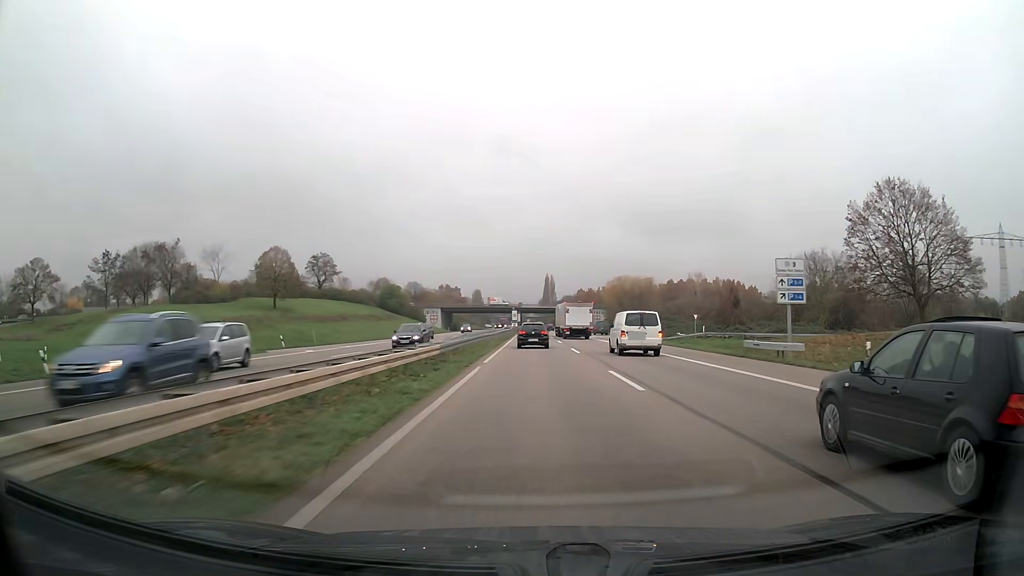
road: trunk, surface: asphalt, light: Day
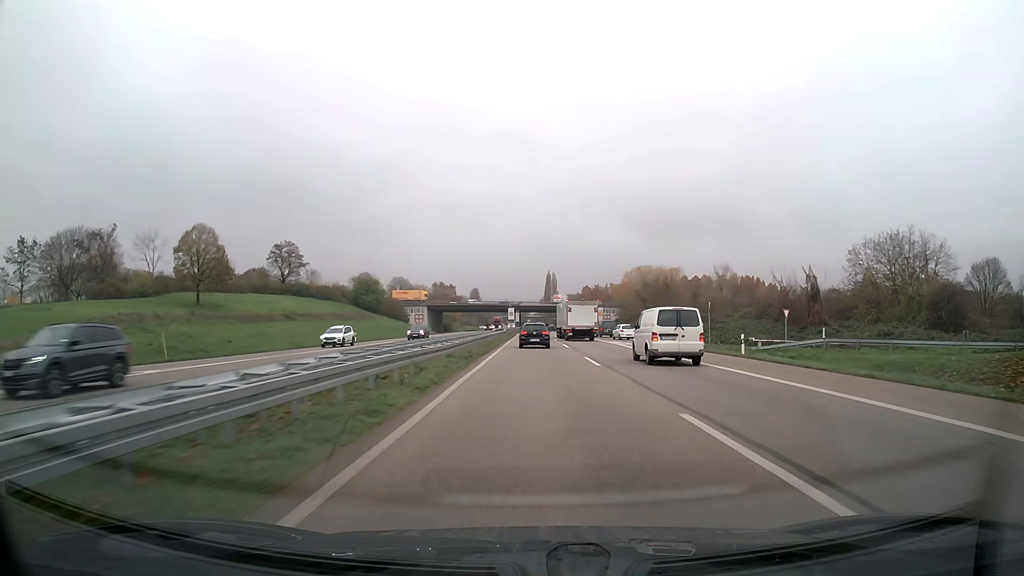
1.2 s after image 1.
(0.0, +27.7) m; 0°
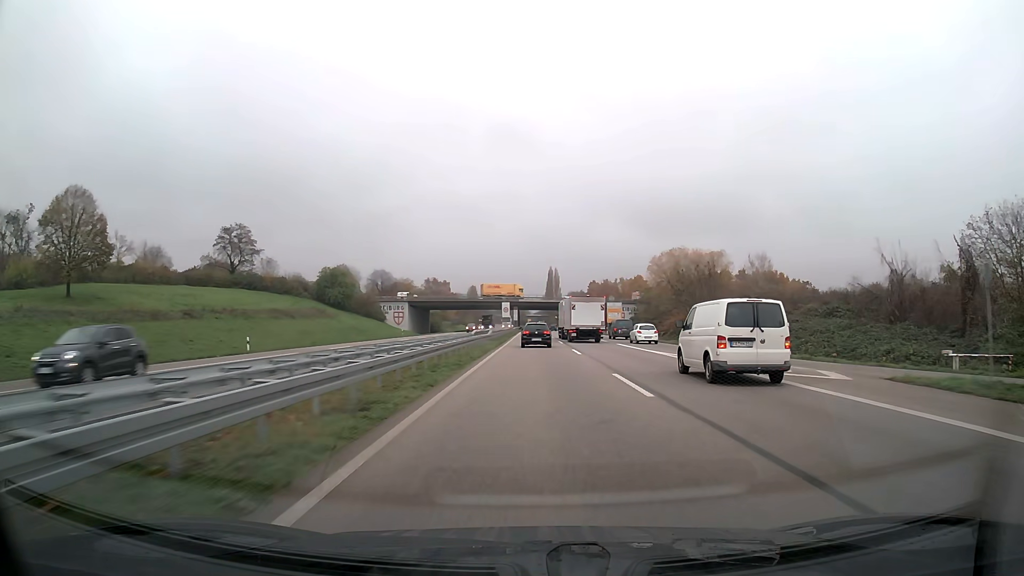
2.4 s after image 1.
(0.0, +27.9) m; 0°
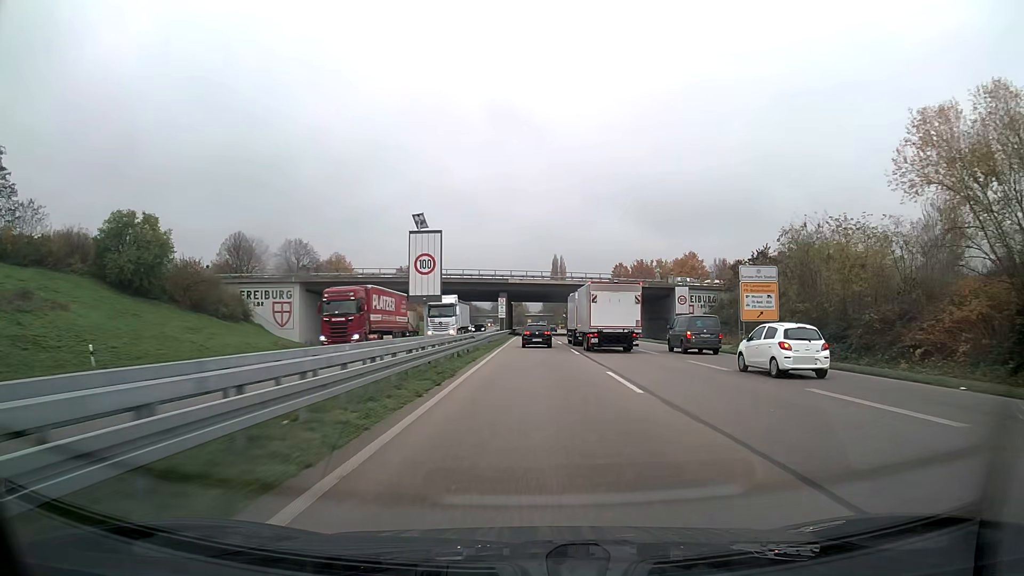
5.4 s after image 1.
(0.0, +71.2) m; 0°
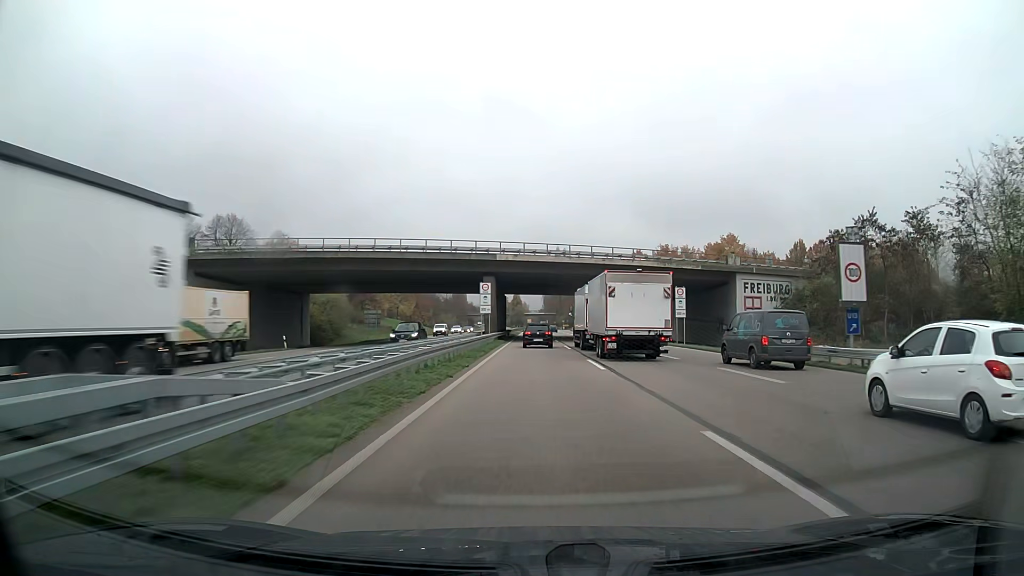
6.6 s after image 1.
(0.0, +29.0) m; 0°
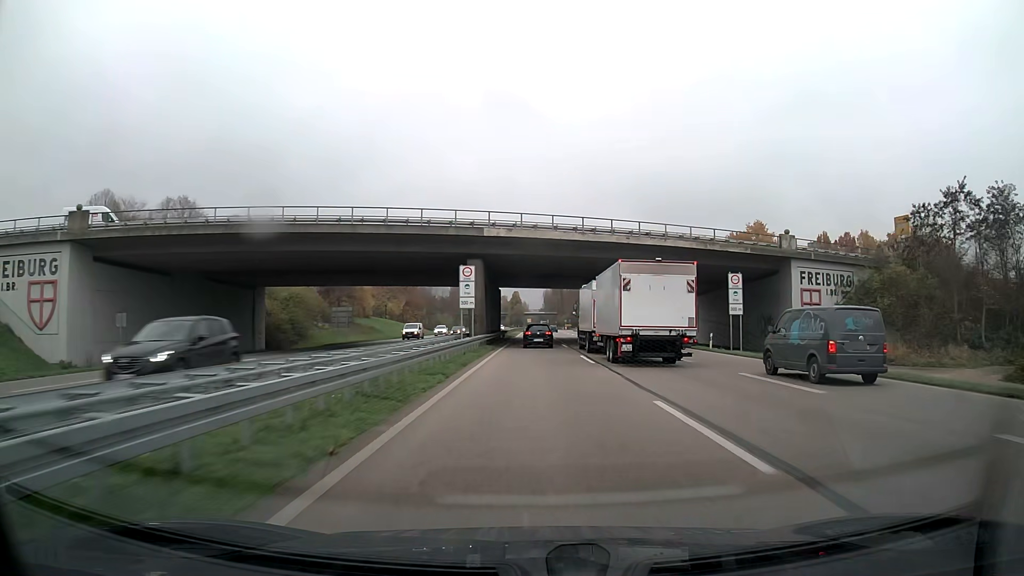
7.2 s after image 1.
(0.0, +14.6) m; 0°
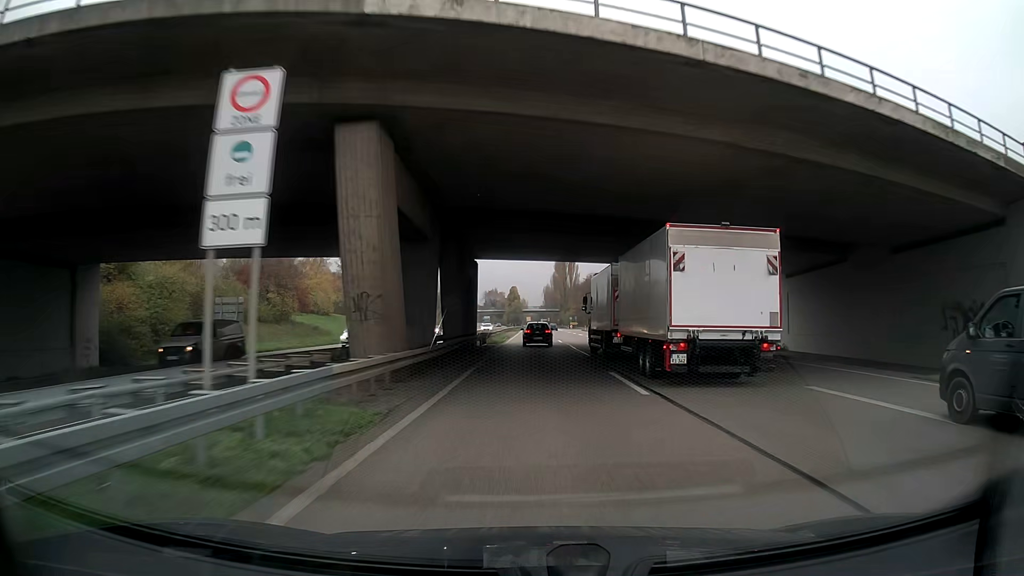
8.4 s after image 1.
(0.0, +29.4) m; 0°
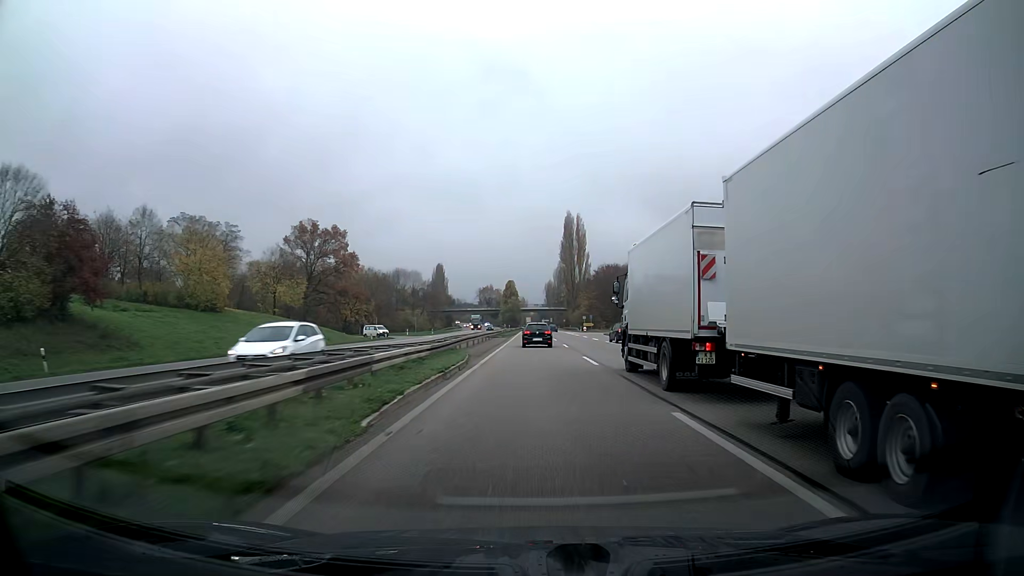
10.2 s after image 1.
(0.0, +44.6) m; 0°
(0, +10) (0, +20) (0, +30) (0, +40) (0, +50) (0, +60) (0, +70) (0, +80) (0, +90) (0, +100) m
